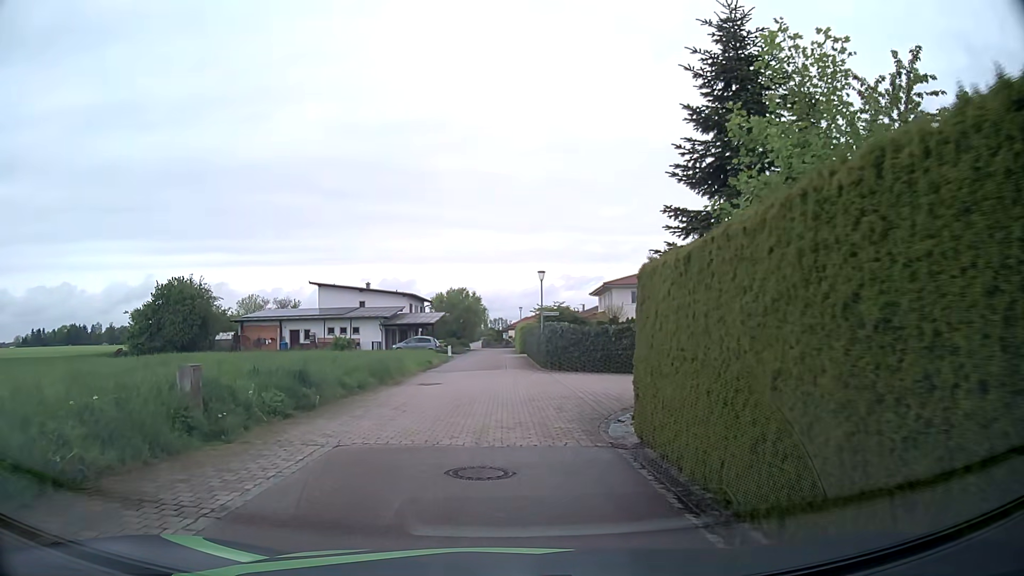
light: Day
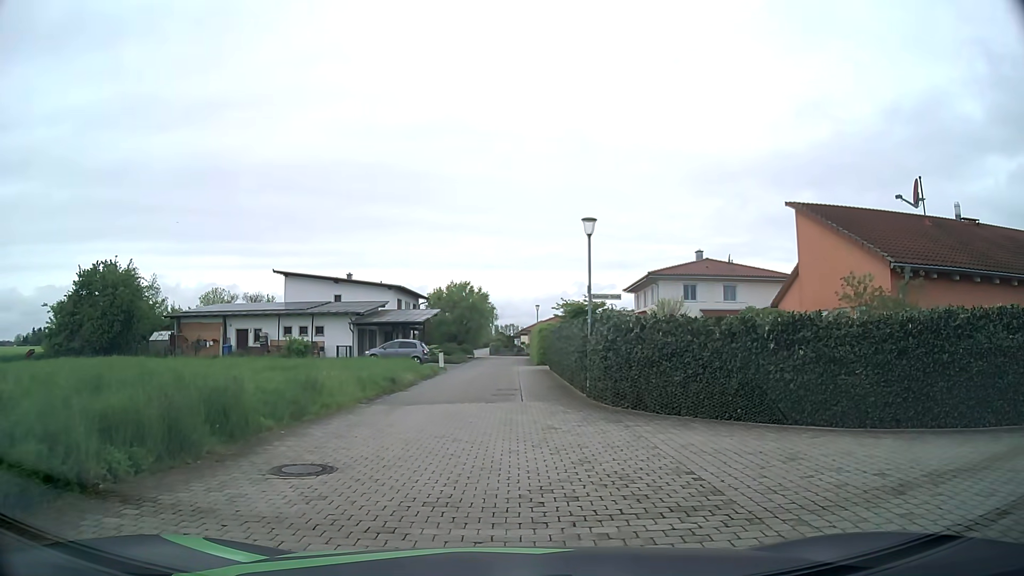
(-0.1, +14.7) m; -1°
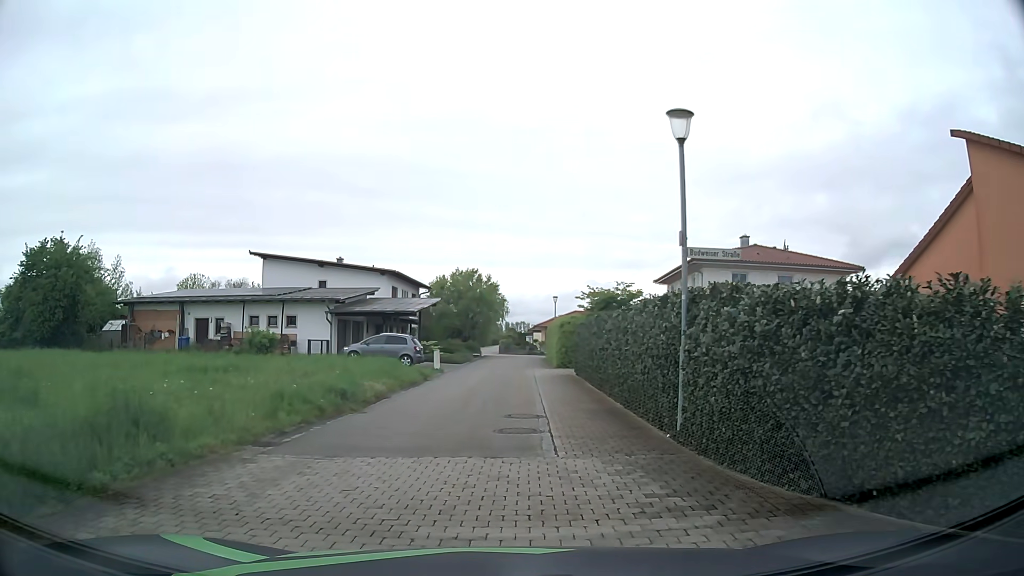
(0.0, +8.3) m; -1°
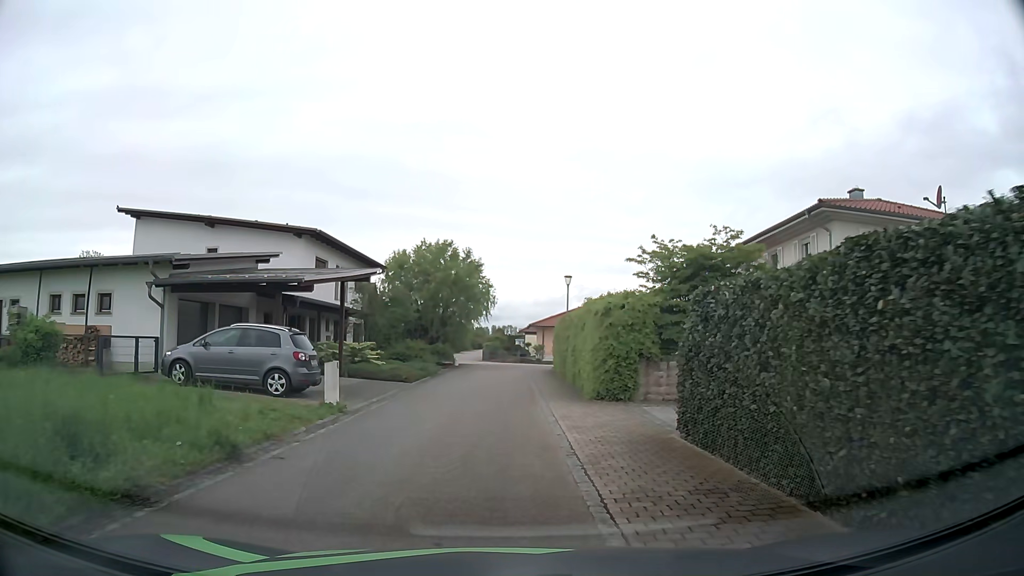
(+0.2, +17.9) m; +2°
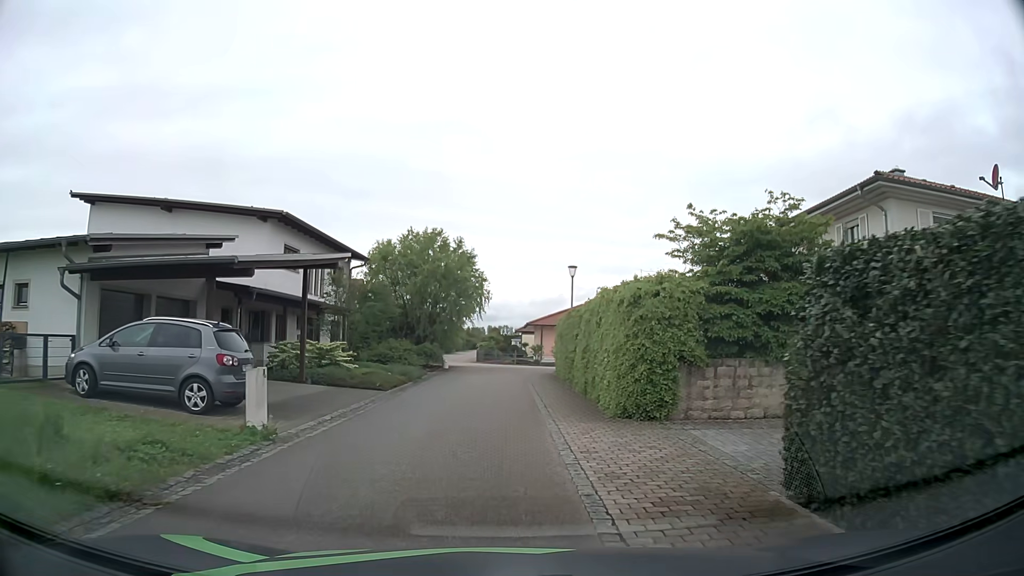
(0.0, +4.1) m; 0°
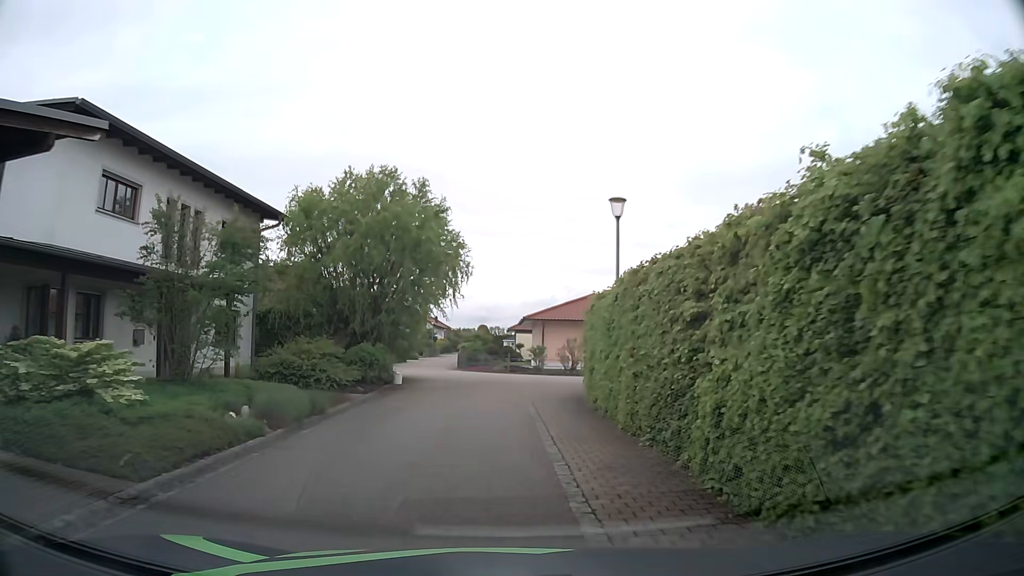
(+0.2, +13.4) m; +1°
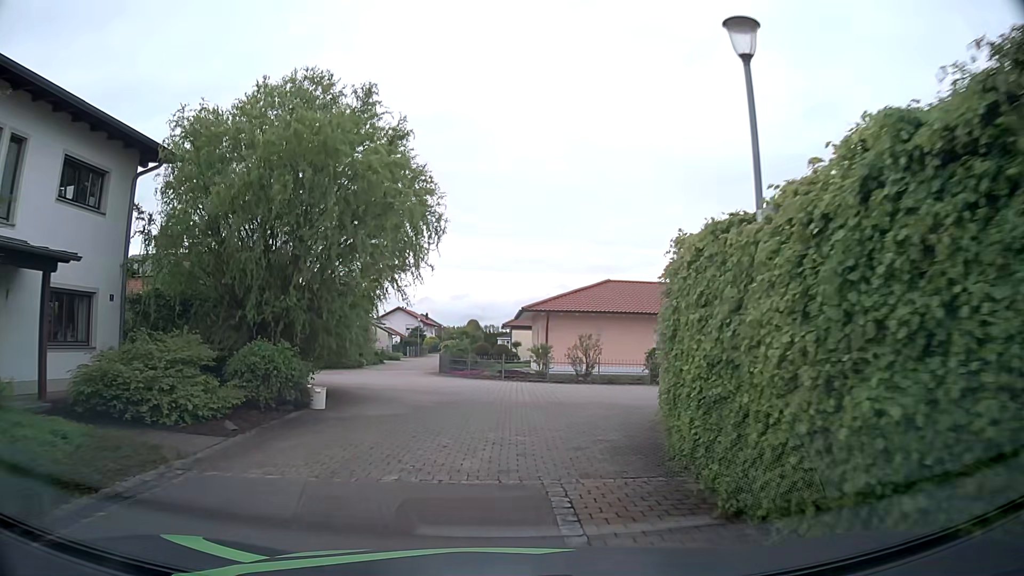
(0.0, +8.7) m; +1°
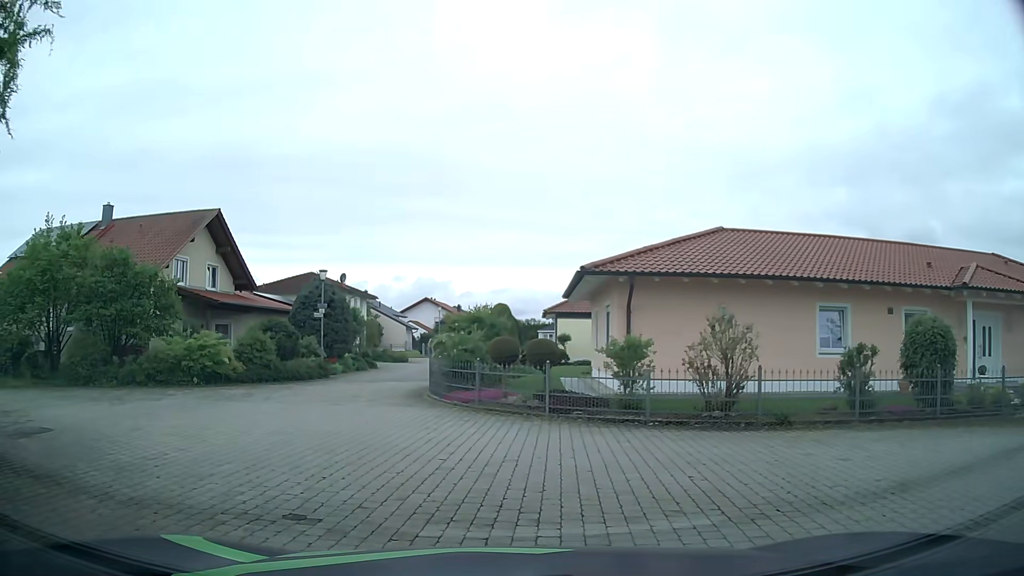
(0.0, +15.2) m; -4°
(-2, +10) (-4, +20) (-4, +29) (-3, +39) (-3, +49) (-2, +59) (-2, +69) (-1, +79) (-1, +89) (0, +99) m
